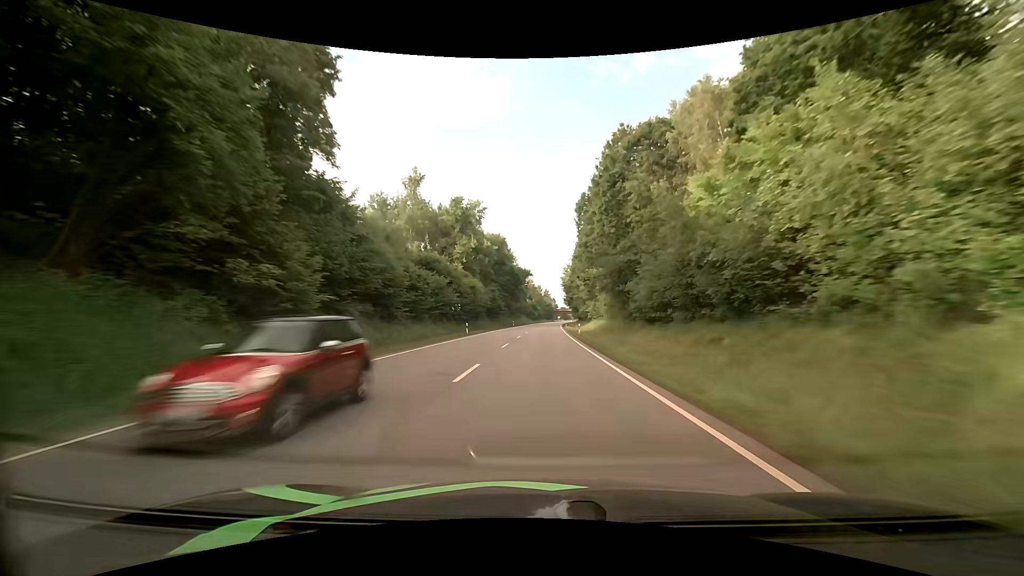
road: primary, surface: asphalt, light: Day
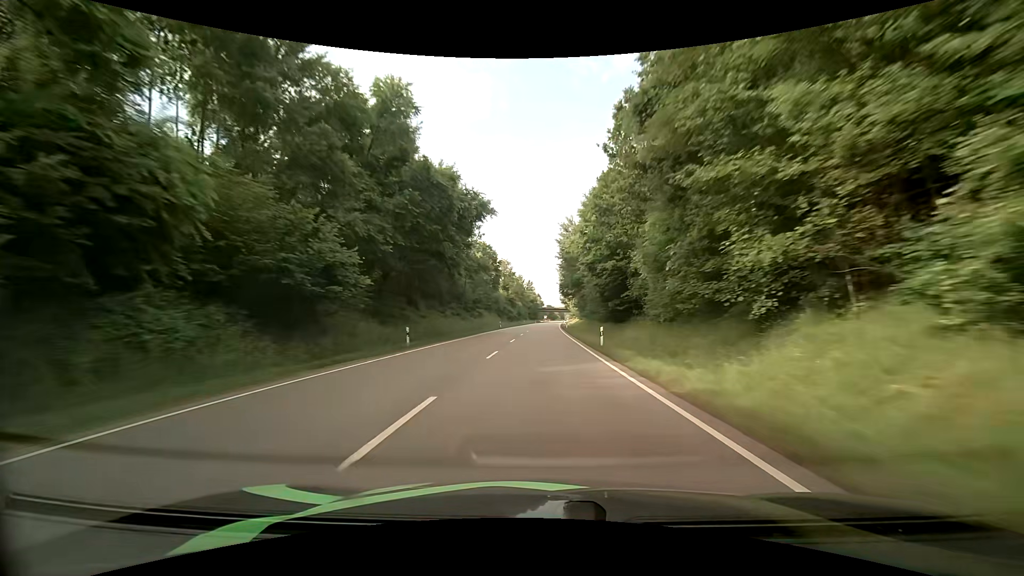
(+0.8, +68.0) m; +2°
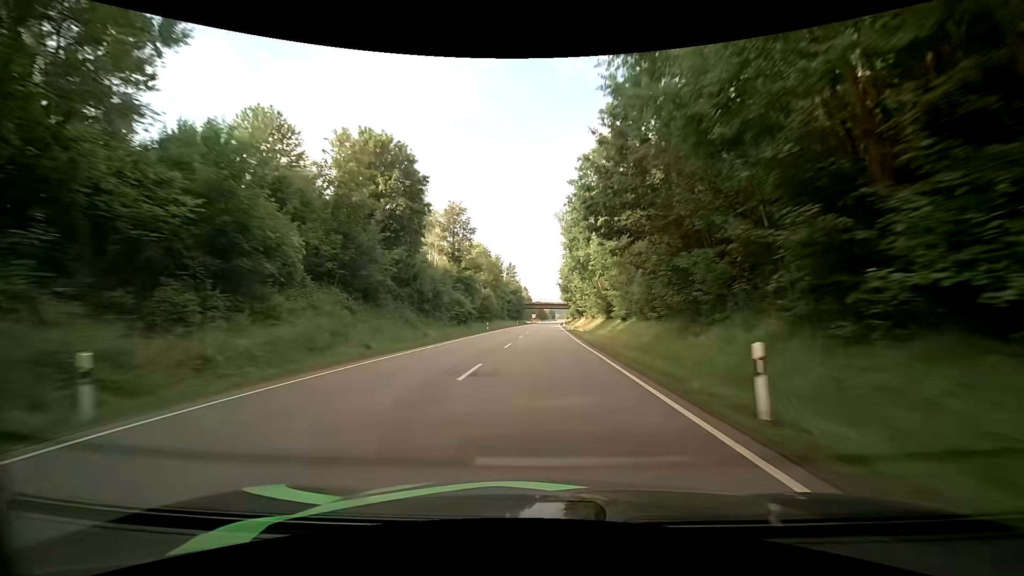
(+1.1, +67.7) m; +1°
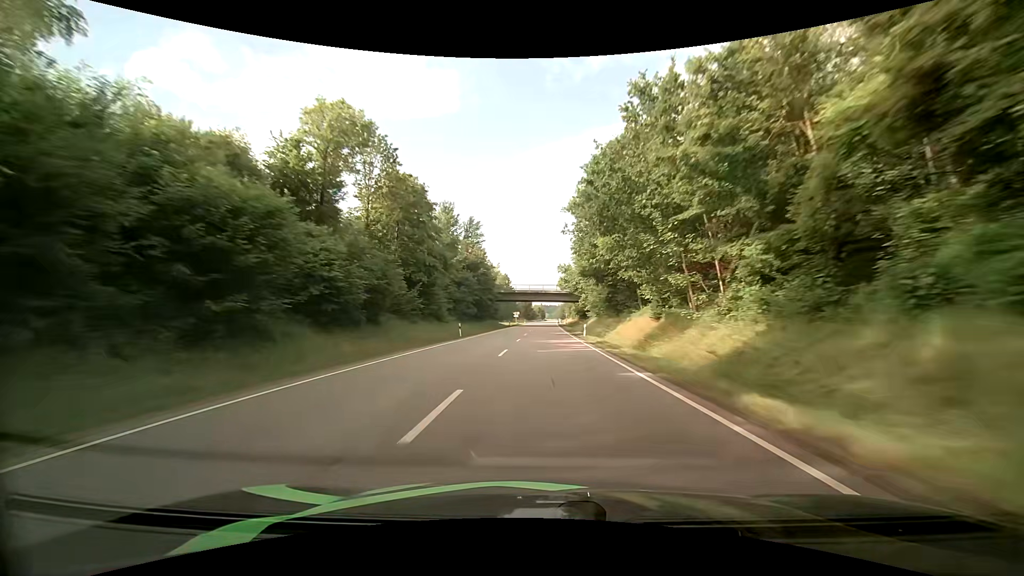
(+0.7, +67.1) m; +1°
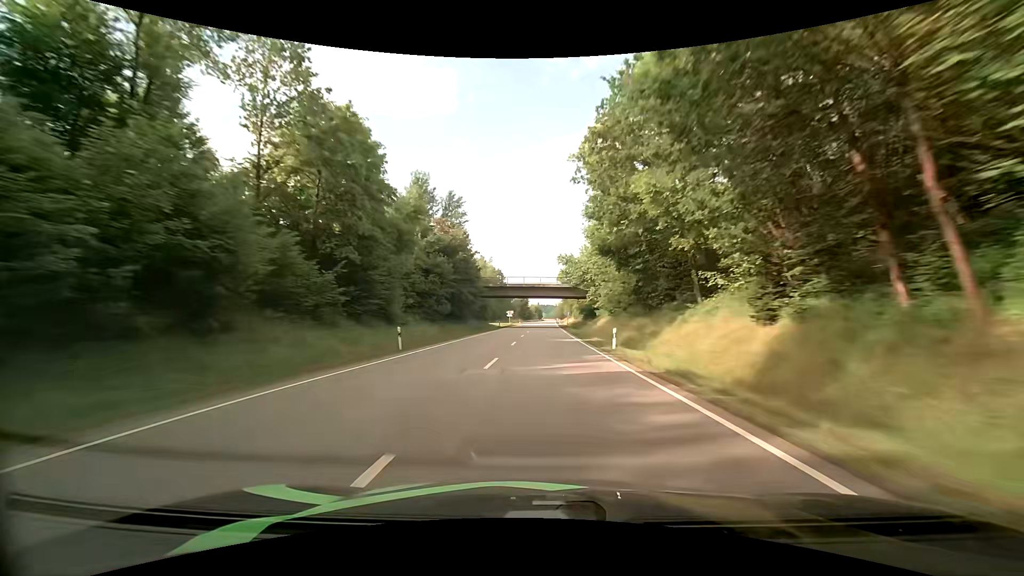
(0.0, +16.8) m; 0°
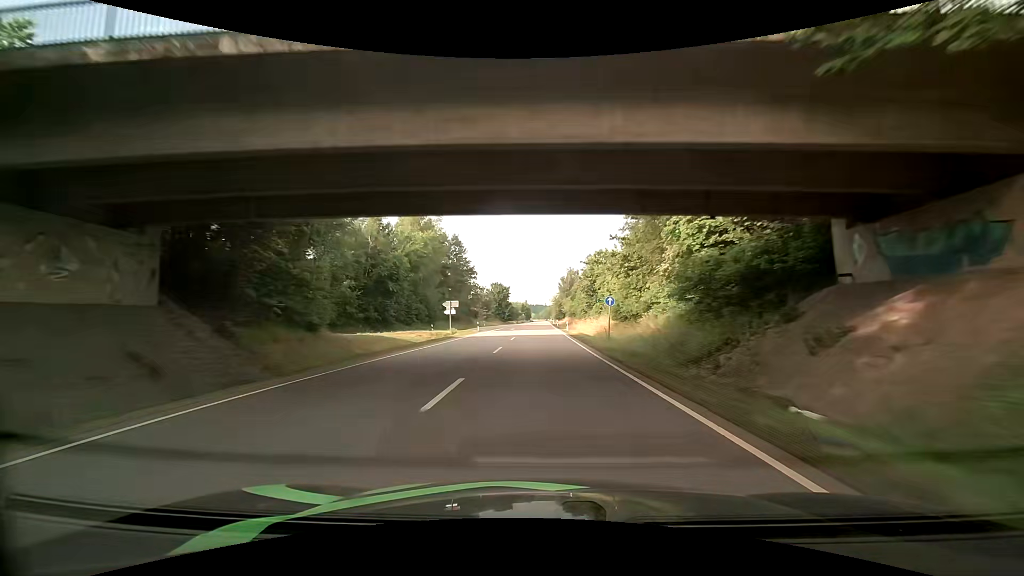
(+0.9, +67.7) m; +1°
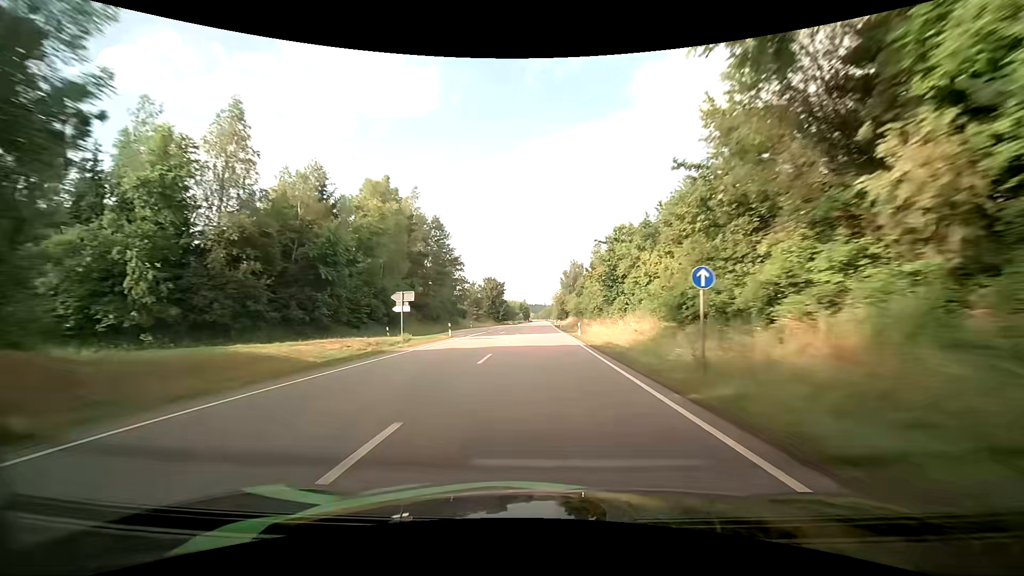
(0.0, +17.1) m; 0°
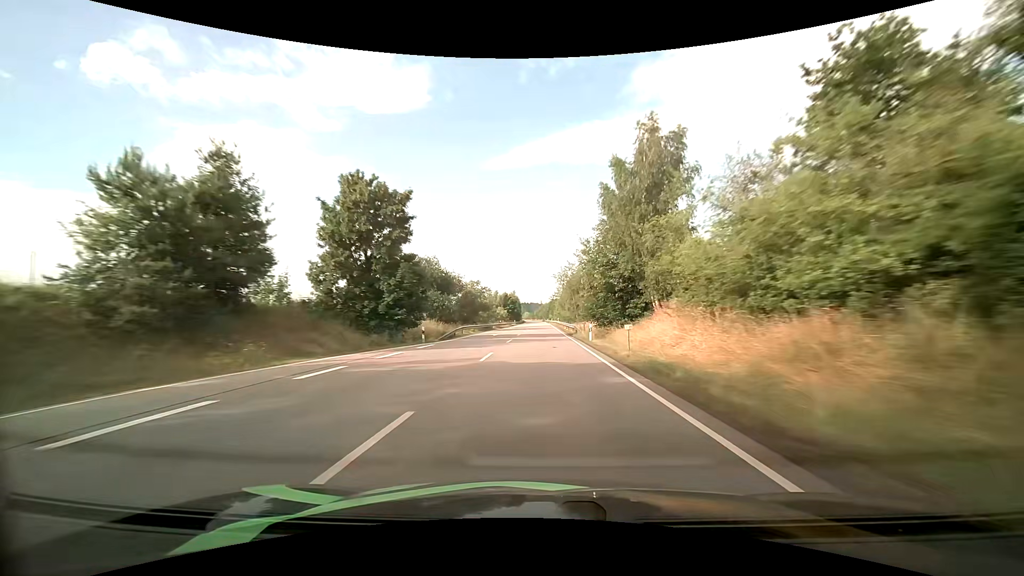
(+0.1, +85.5) m; 0°
(0, +10) (0, +20) (0, +30) (0, +40) (0, +50) (0, +60) (0, +70) (0, +80) (0, +90) (0, +100) m
